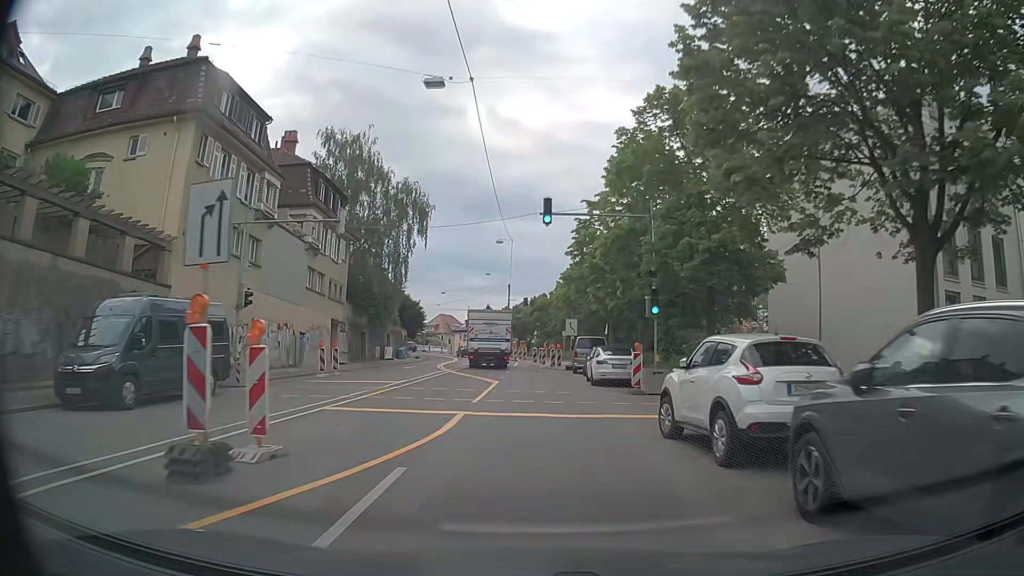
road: secondary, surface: asphalt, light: Day
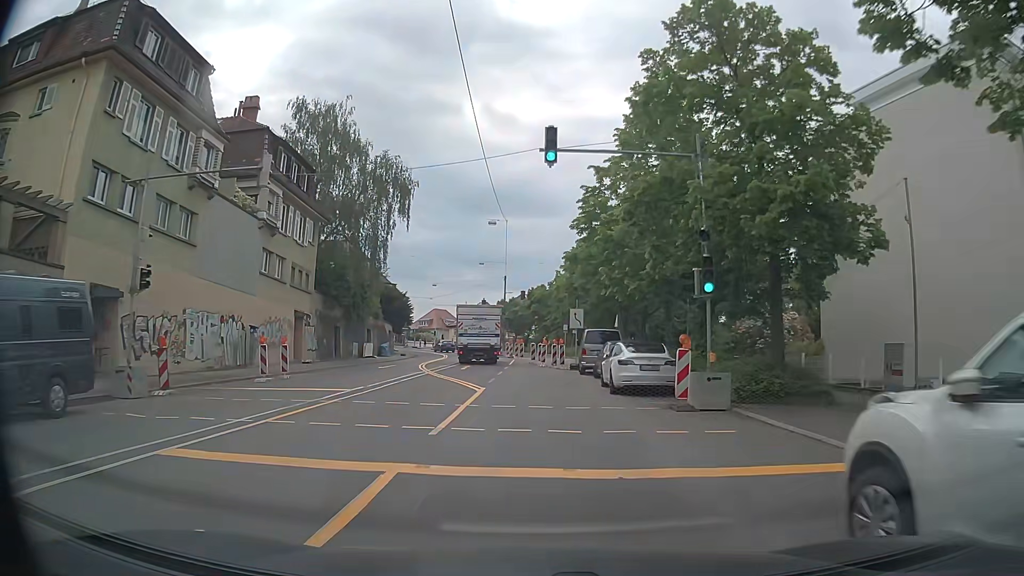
(0.0, +6.6) m; +1°
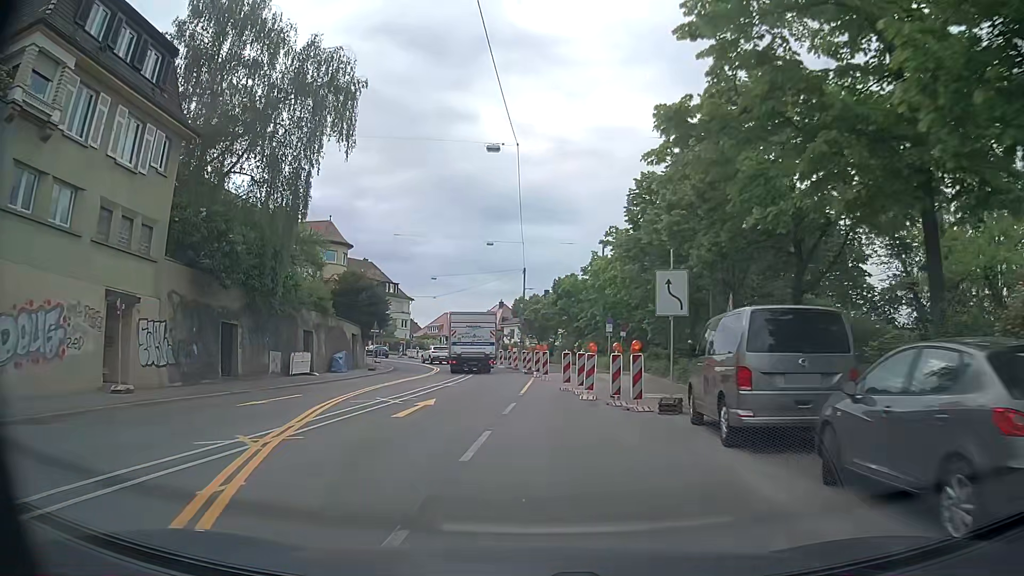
(-0.3, +19.8) m; -2°
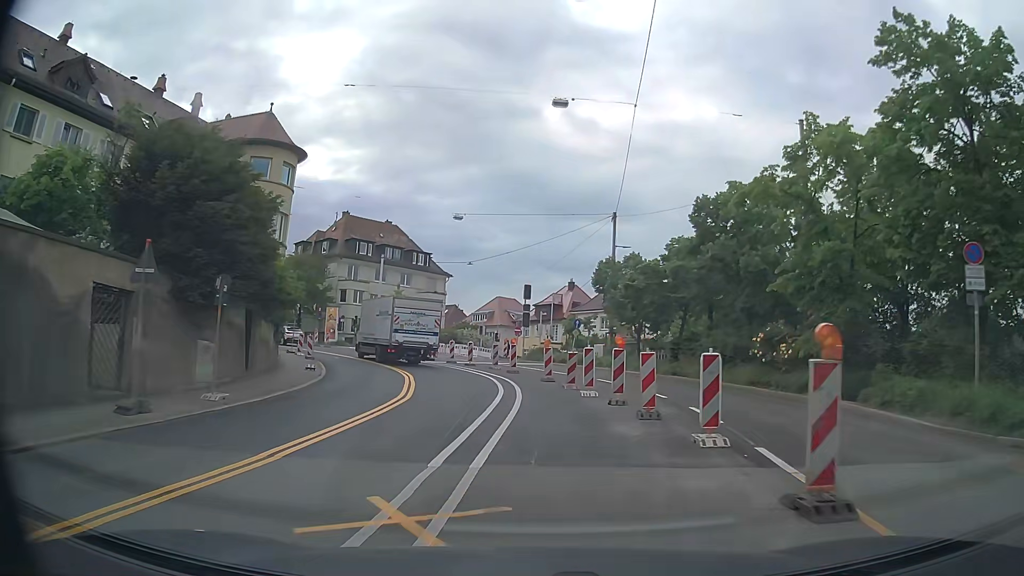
(-1.8, +31.9) m; -6°
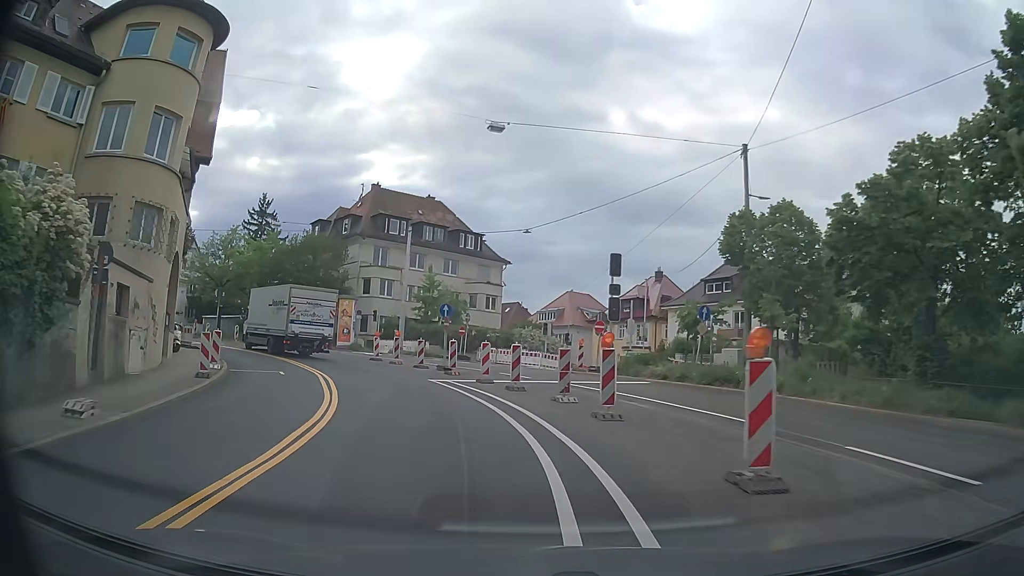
(-0.6, +17.9) m; -6°
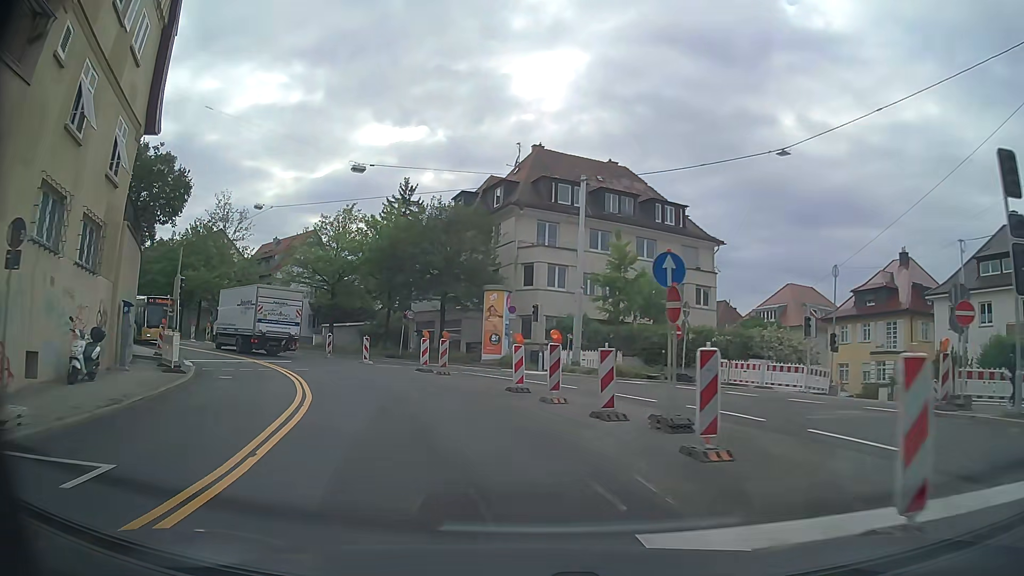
(-2.3, +17.5) m; -16°
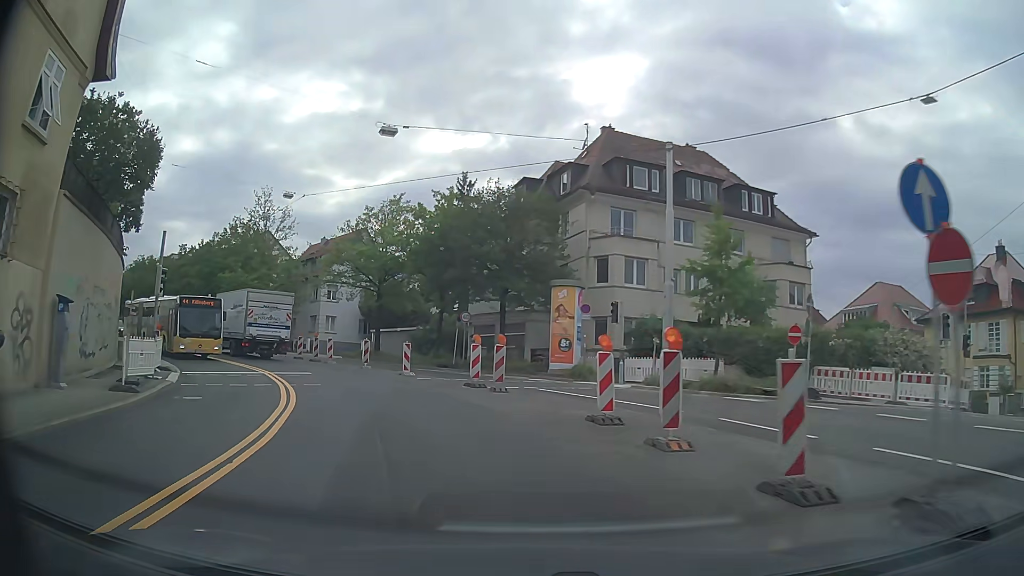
(-0.3, +5.9) m; -6°
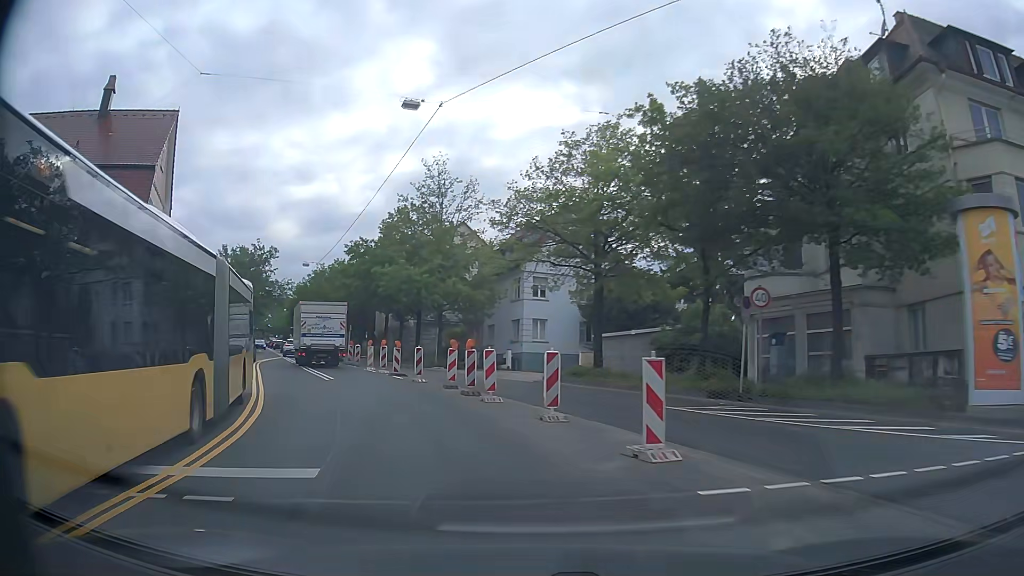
(-2.6, +17.5) m; -20°
